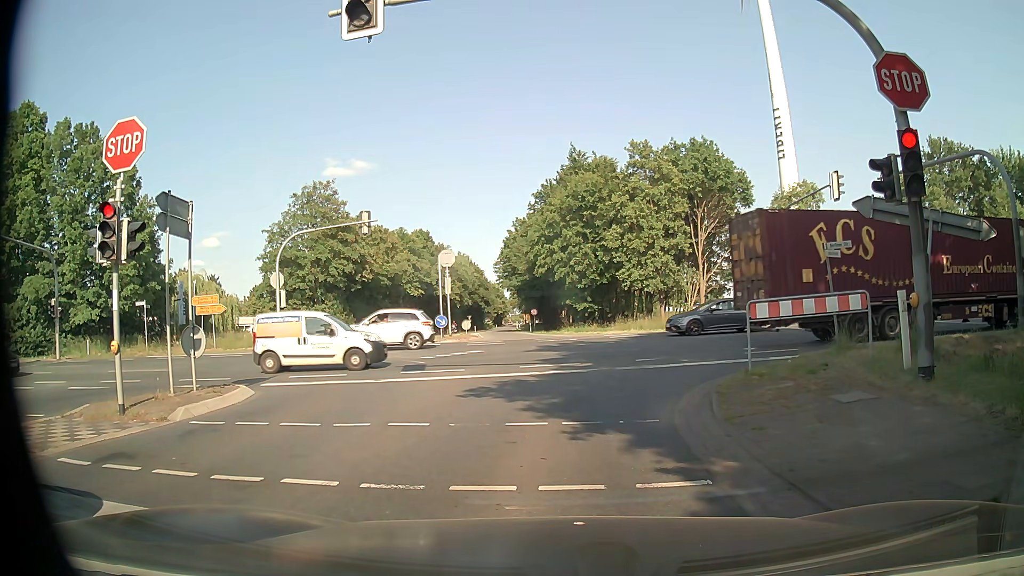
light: Day
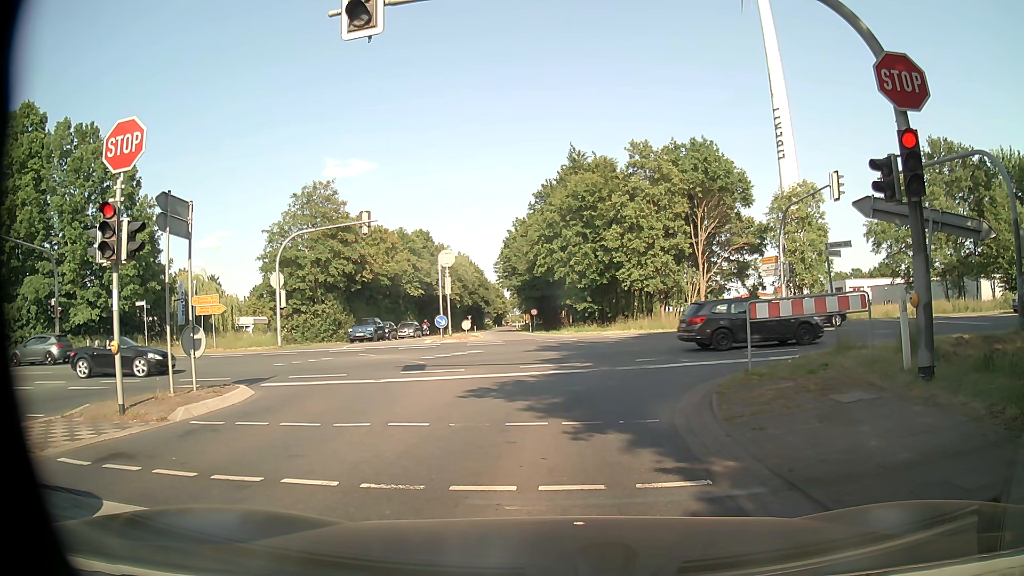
(0.0, 0.0) m; 0°
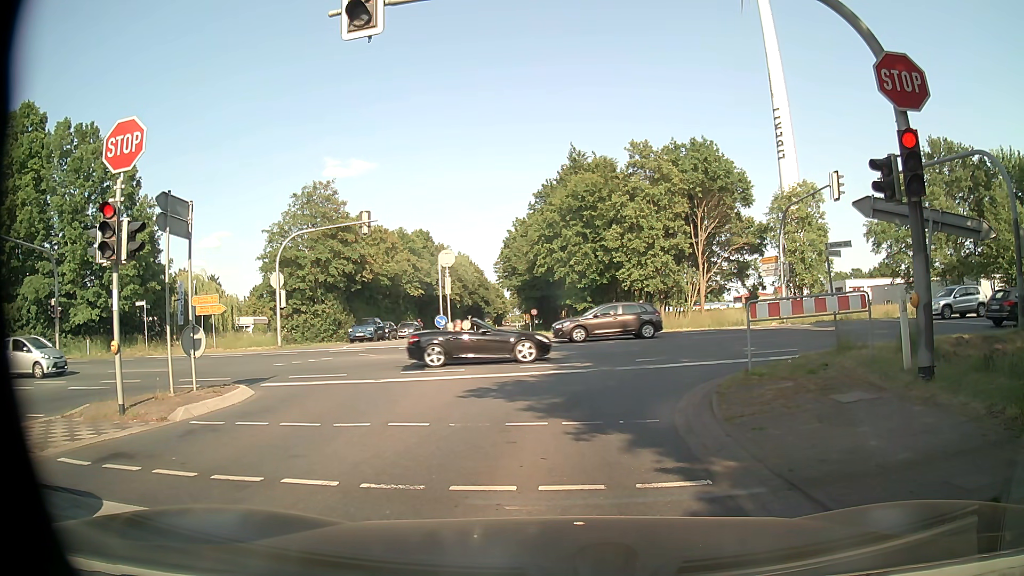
(0.0, 0.0) m; 0°
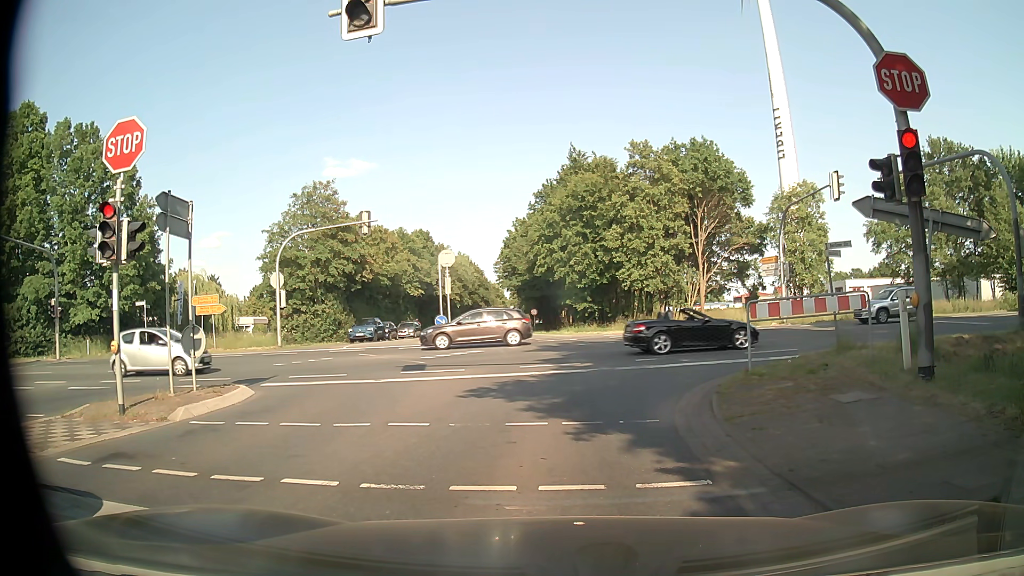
(0.0, 0.0) m; 0°
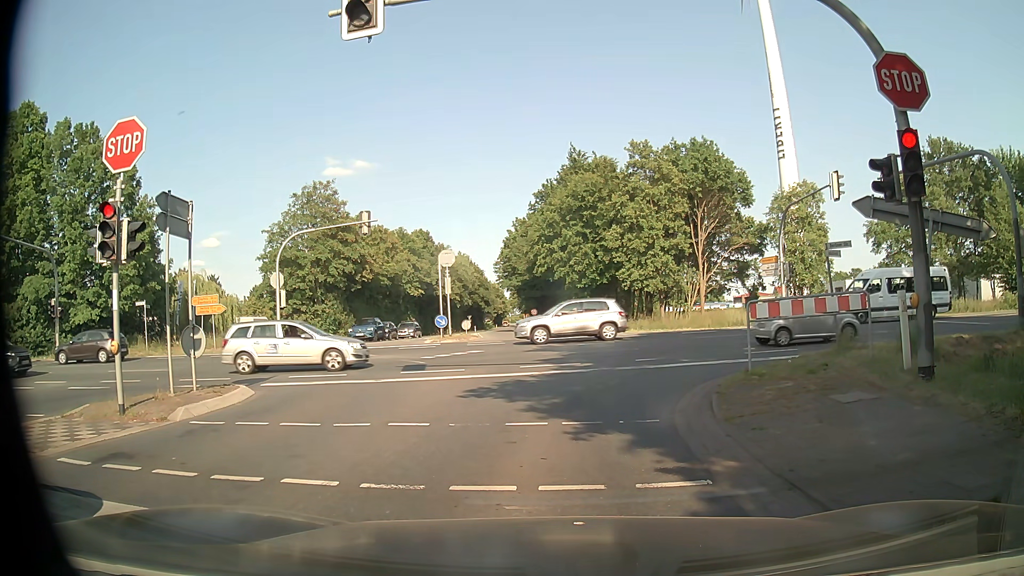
(0.0, 0.0) m; 0°
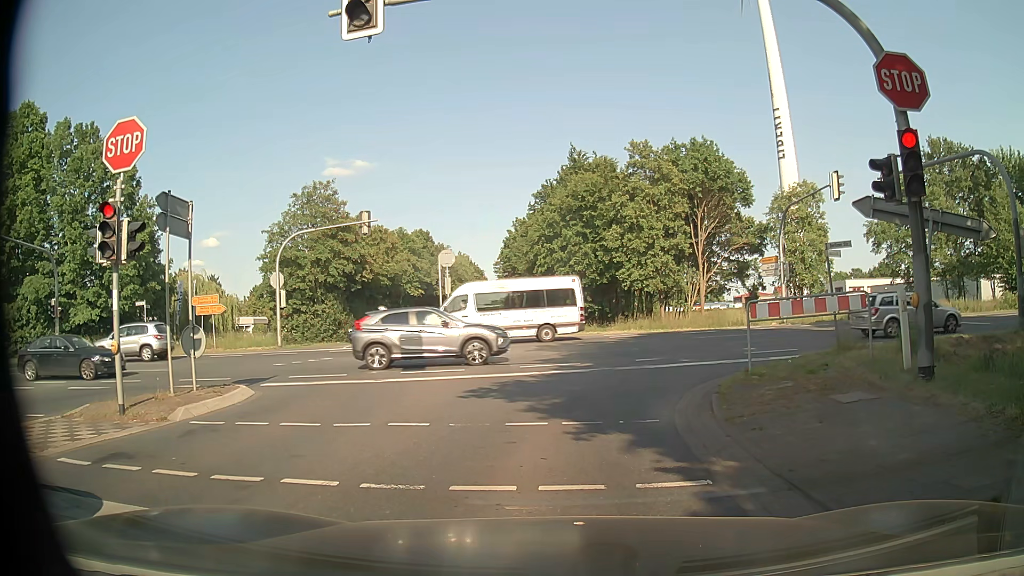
(0.0, 0.0) m; 0°
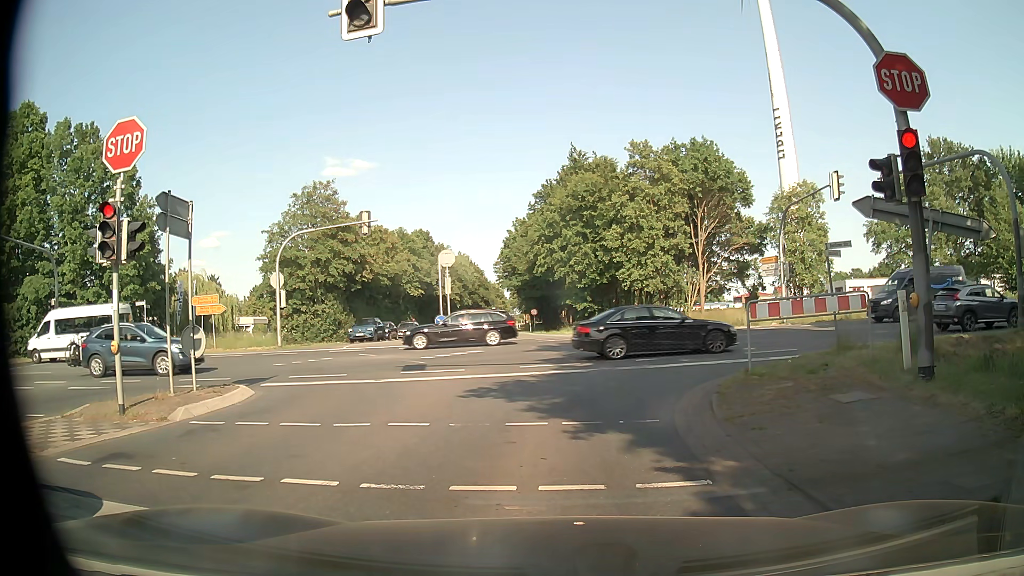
(0.0, 0.0) m; 0°
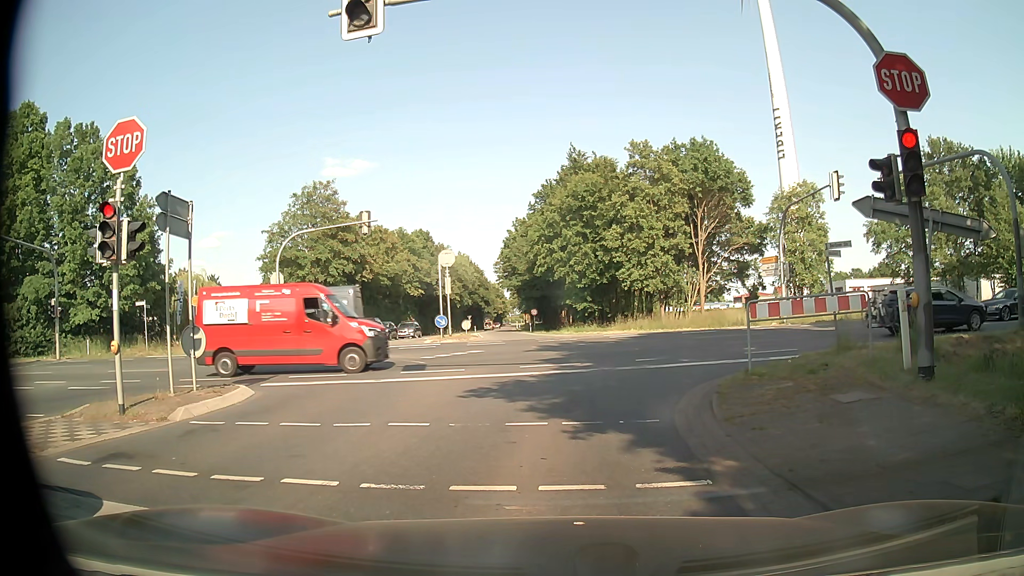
(0.0, 0.0) m; 0°
